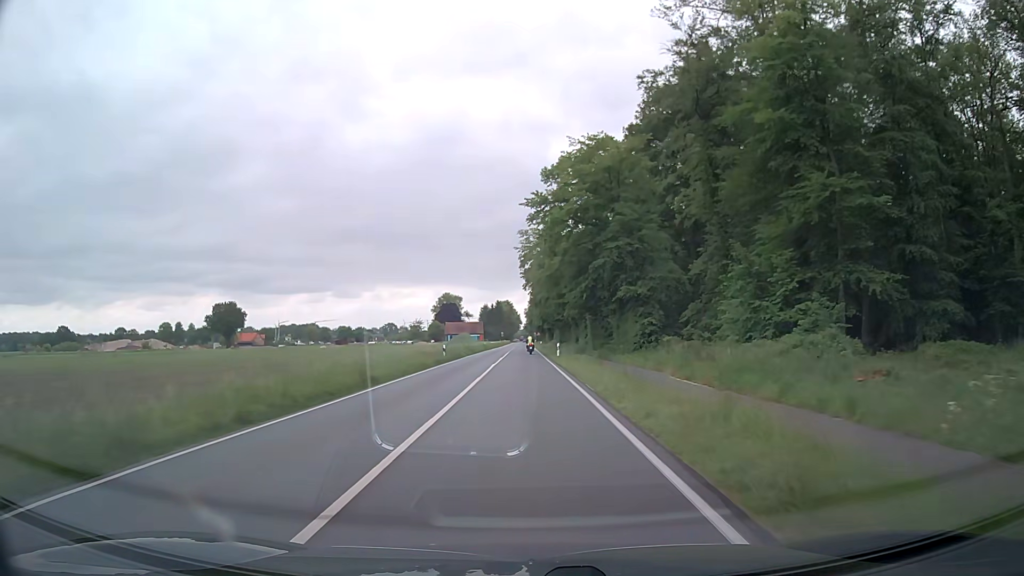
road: primary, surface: asphalt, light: Day
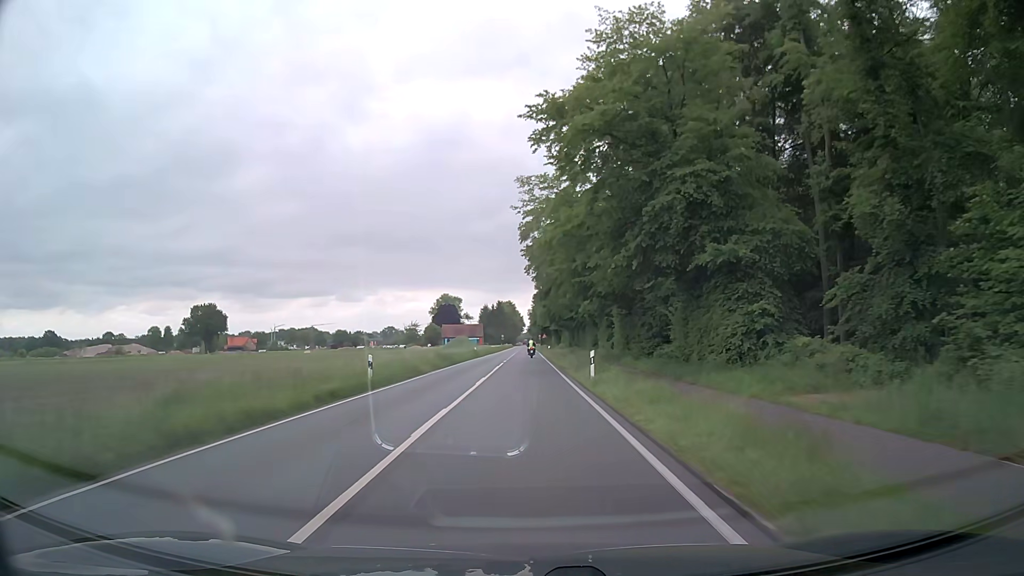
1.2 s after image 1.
(-0.1, +21.8) m; 0°
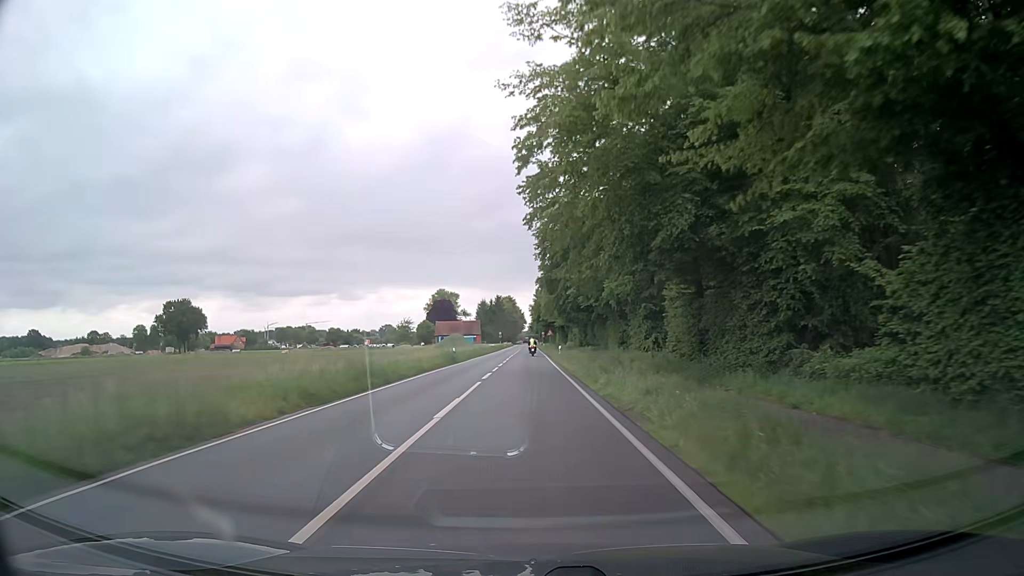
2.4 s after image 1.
(-0.1, +21.8) m; 0°
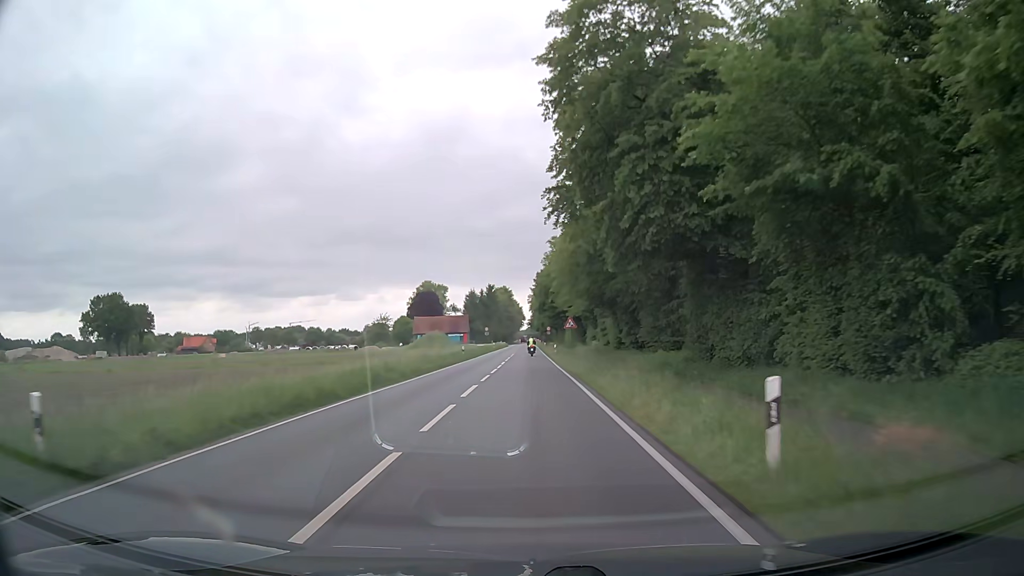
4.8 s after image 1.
(-0.1, +43.7) m; 0°
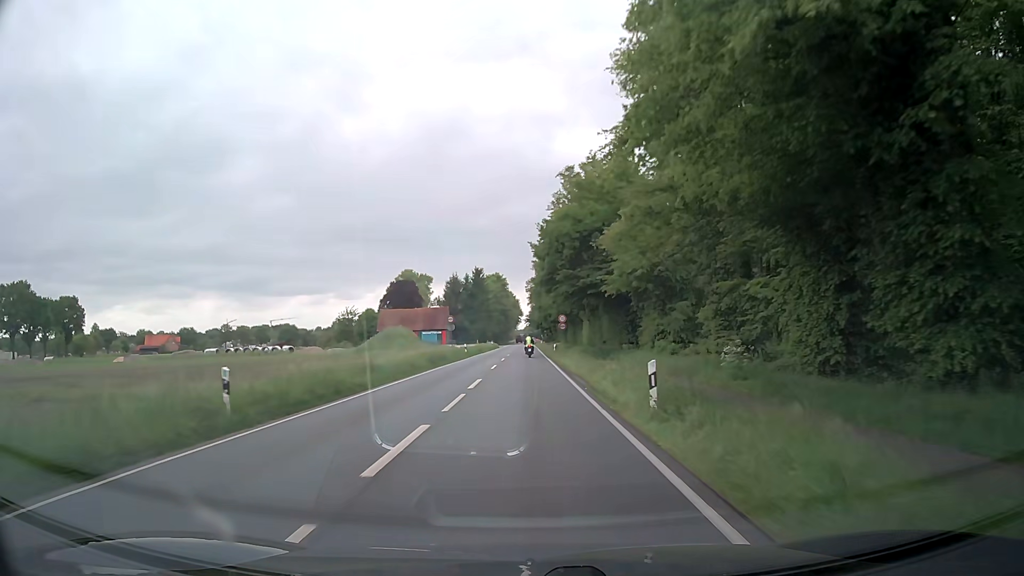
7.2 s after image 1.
(-0.1, +43.7) m; 0°
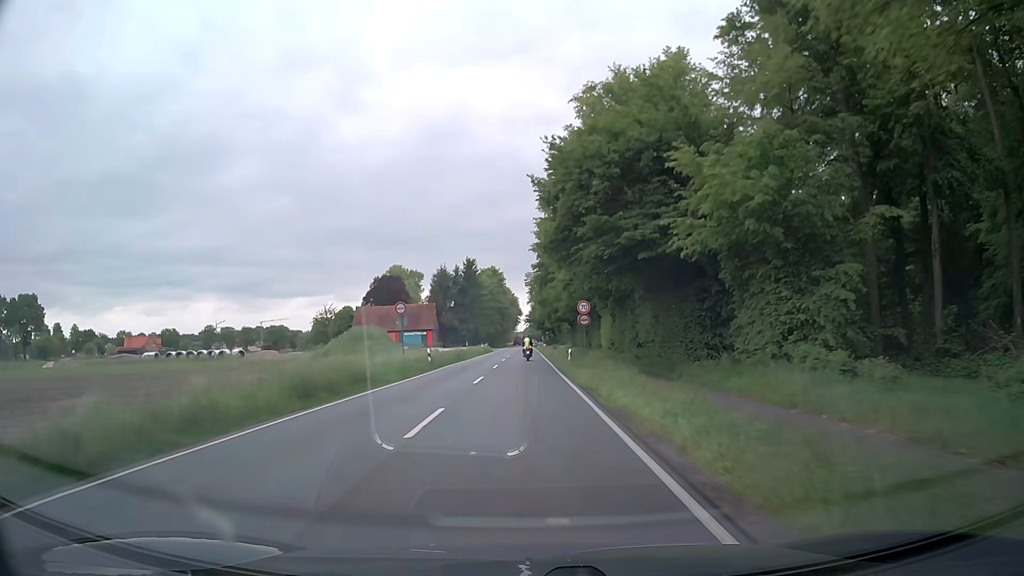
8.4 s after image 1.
(0.0, +21.2) m; 0°
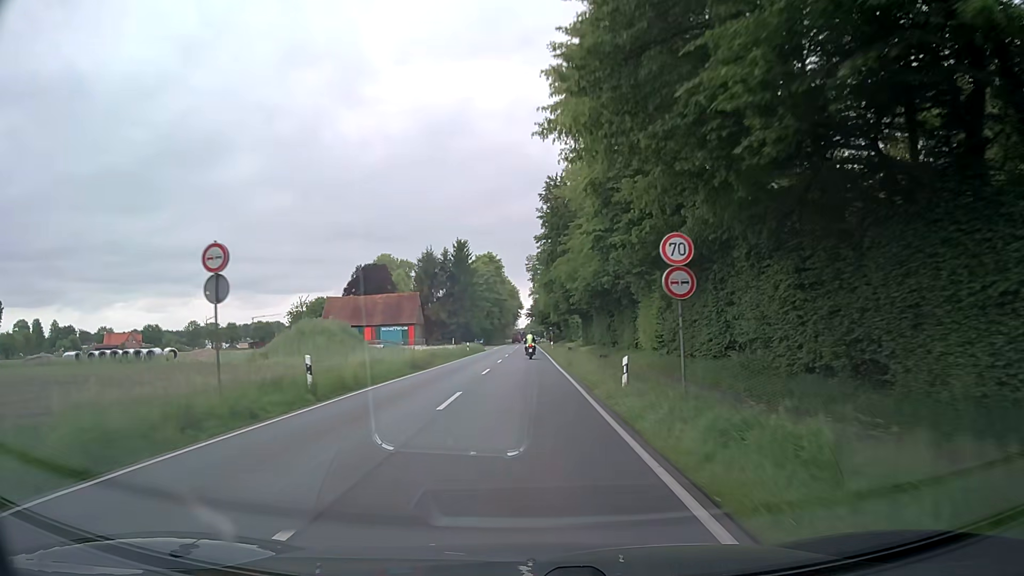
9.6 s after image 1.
(0.0, +20.6) m; 0°
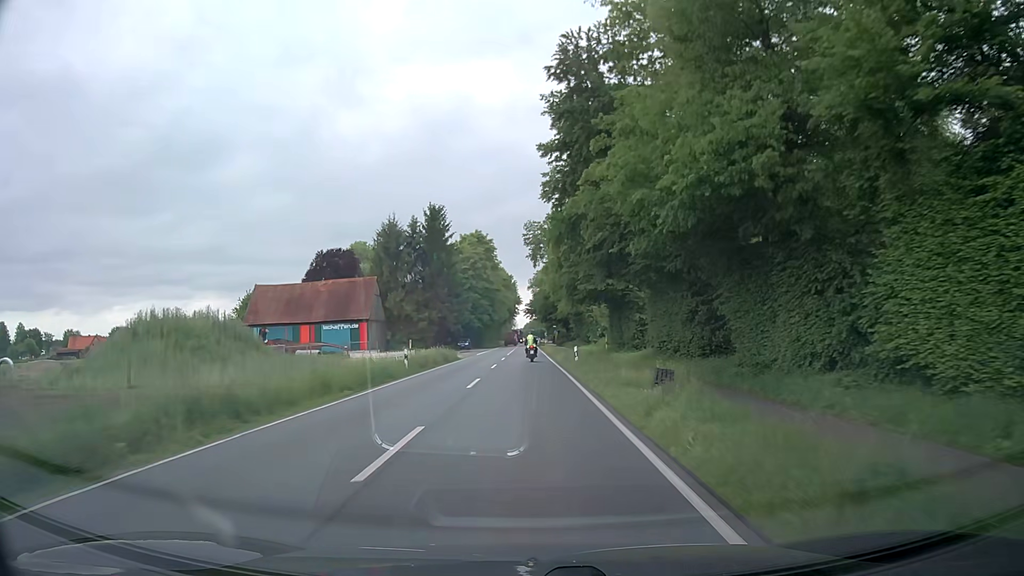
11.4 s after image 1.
(-0.1, +30.1) m; 0°
(0, +10) (0, +20) (0, +30) (0, +40) (0, +50) (0, +60) (+1, +70) (+1, +80) (+1, +90) (+1, +100) m
